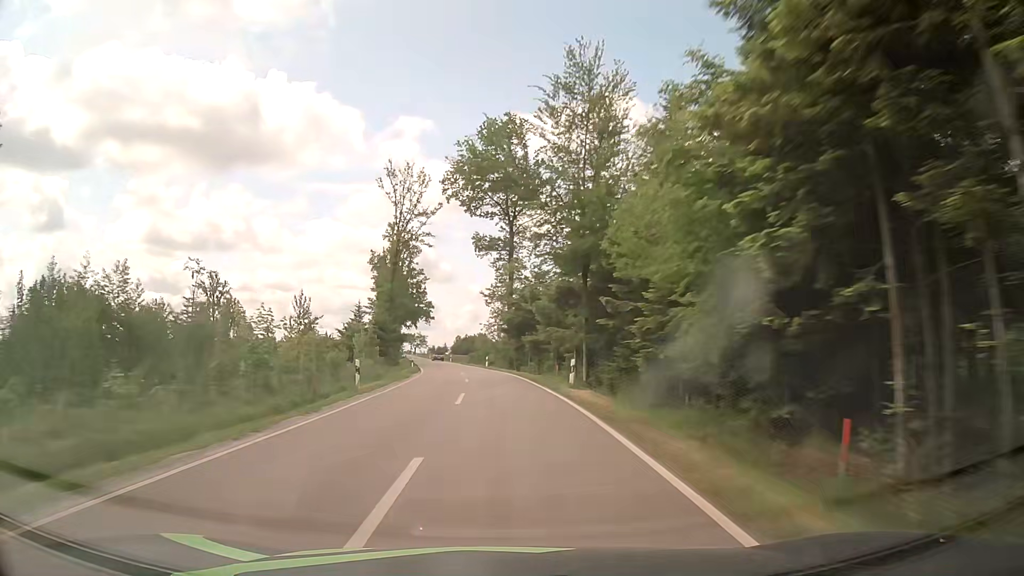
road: tertiary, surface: asphalt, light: Day
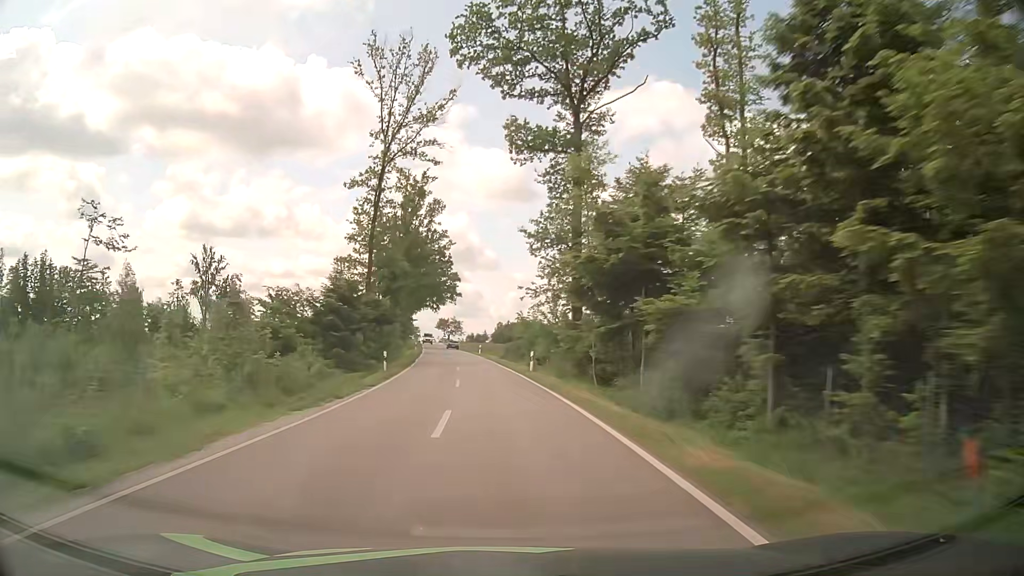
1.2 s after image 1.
(-0.8, +30.5) m; -3°
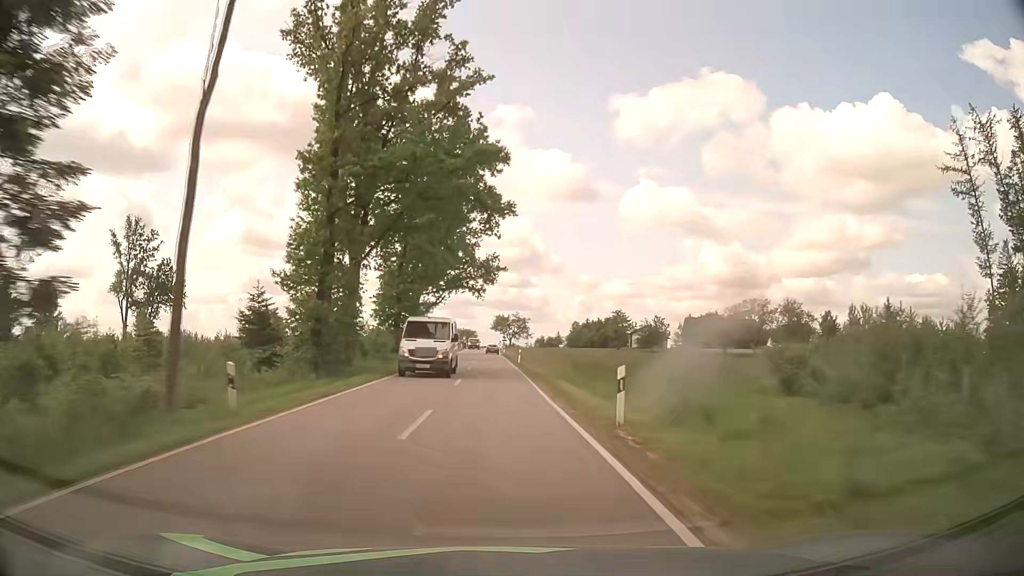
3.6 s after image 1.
(-3.6, +60.6) m; -6°
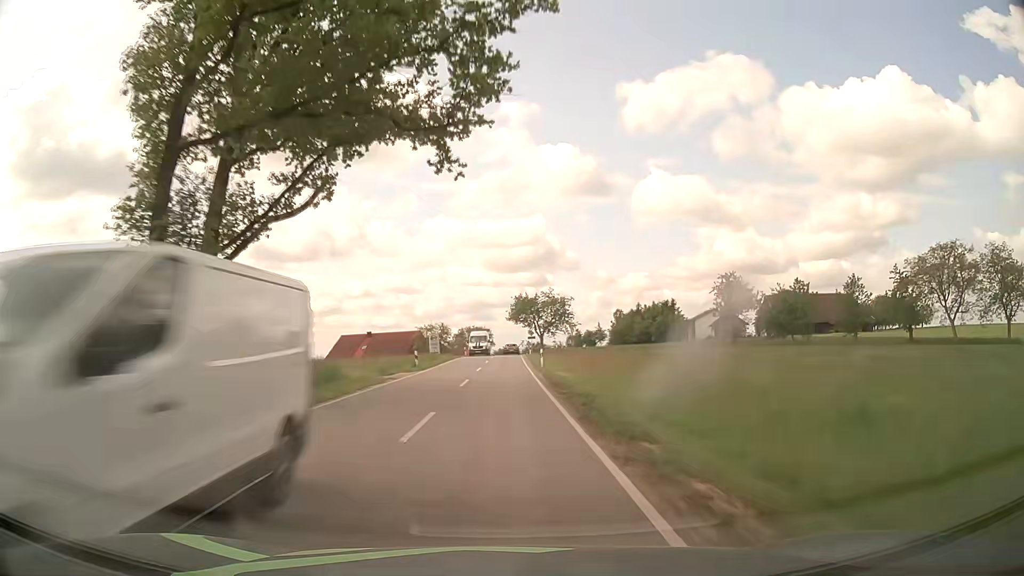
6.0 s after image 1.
(-1.4, +60.3) m; -2°
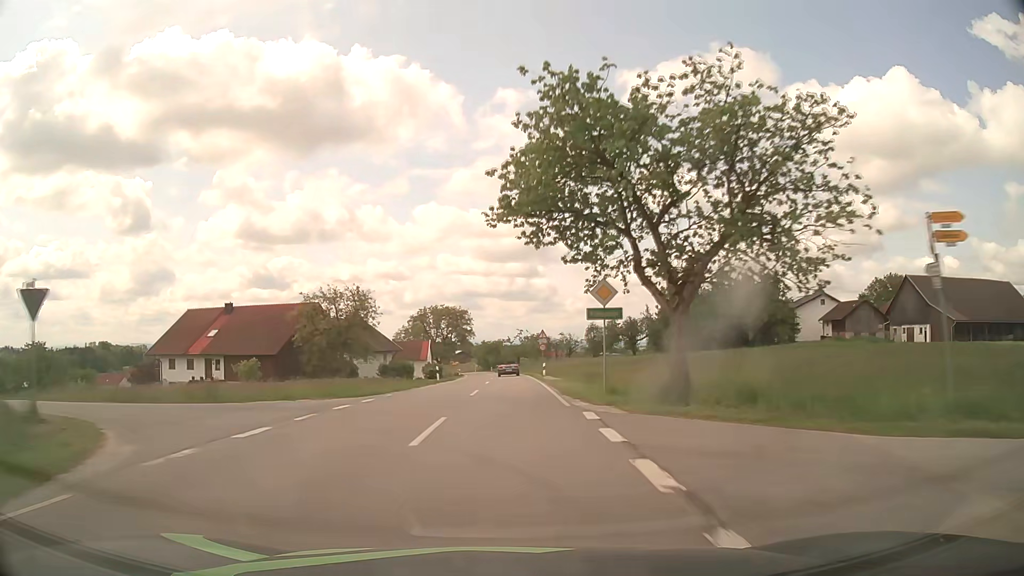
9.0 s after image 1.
(0.0, +71.9) m; 0°
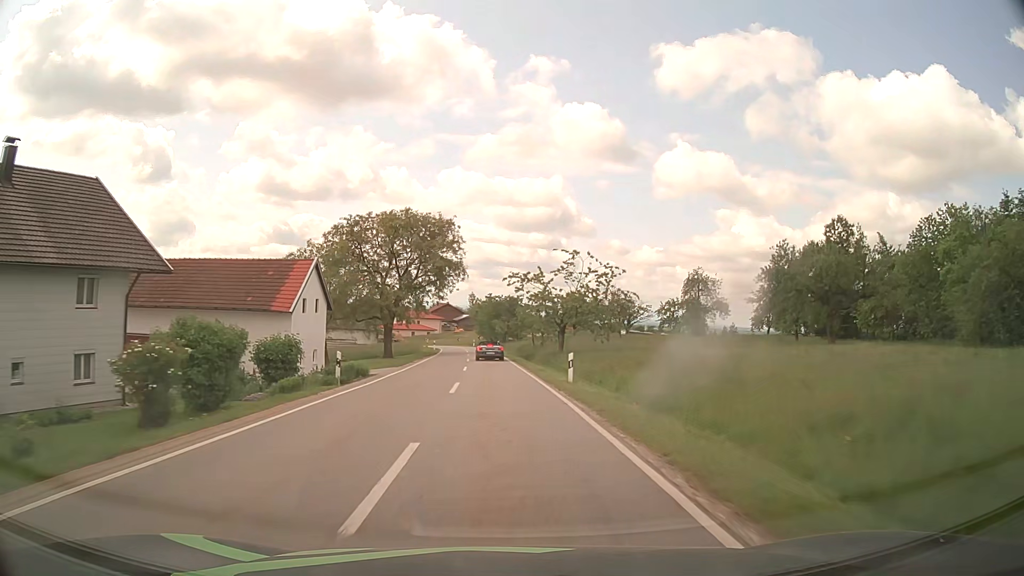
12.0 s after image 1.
(0.0, +64.7) m; -1°
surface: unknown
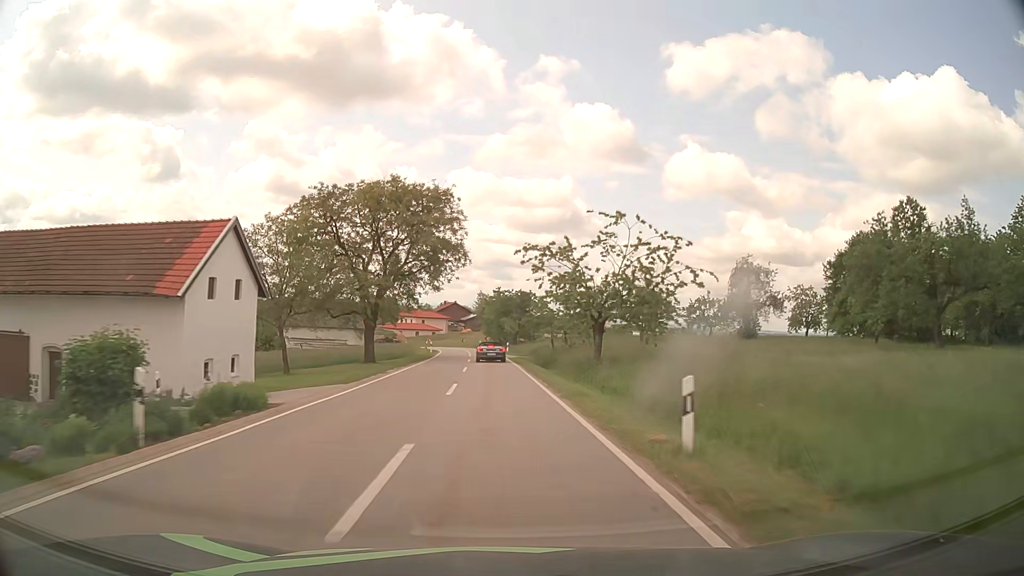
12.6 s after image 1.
(-0.1, +12.1) m; -1°
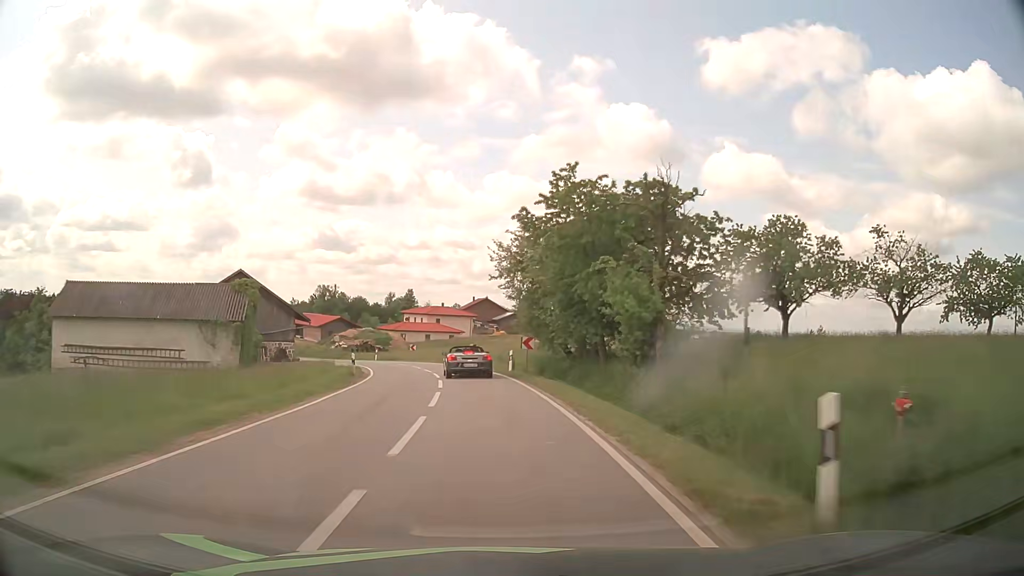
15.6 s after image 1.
(-1.6, +56.2) m; -3°
(0, +10) (-1, +20) (-2, +30) (-4, +40) (-7, +49) (-11, +58) (-16, +67) (-21, +76) (-27, +84) (-32, +92) m
